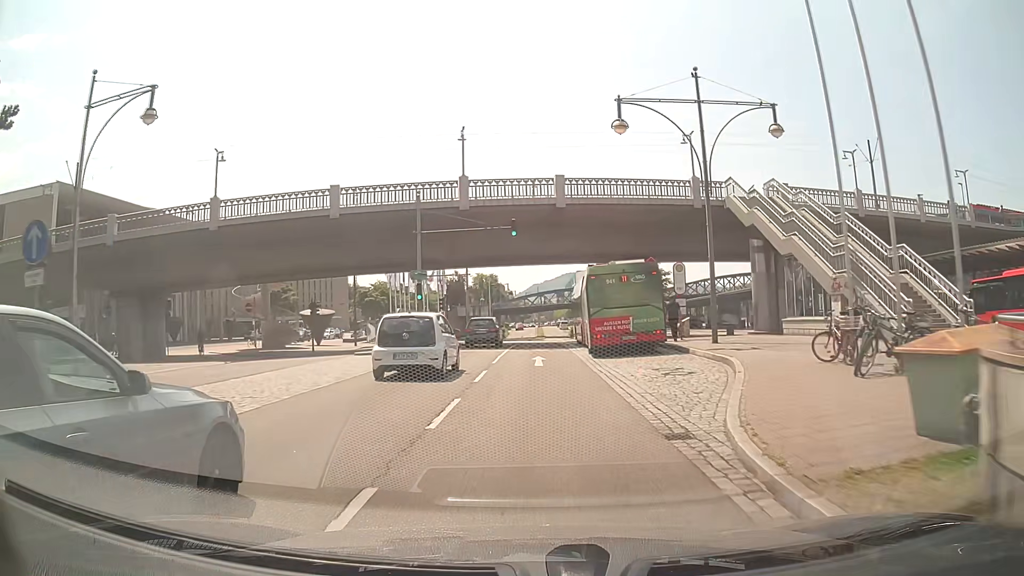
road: primary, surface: asphalt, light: Day
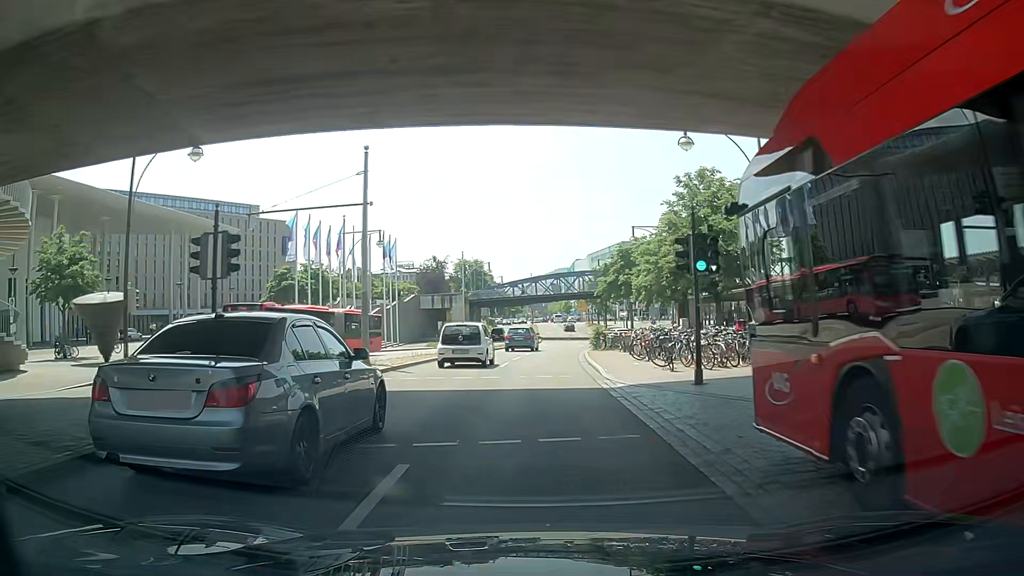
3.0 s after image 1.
(+0.3, +33.3) m; +1°
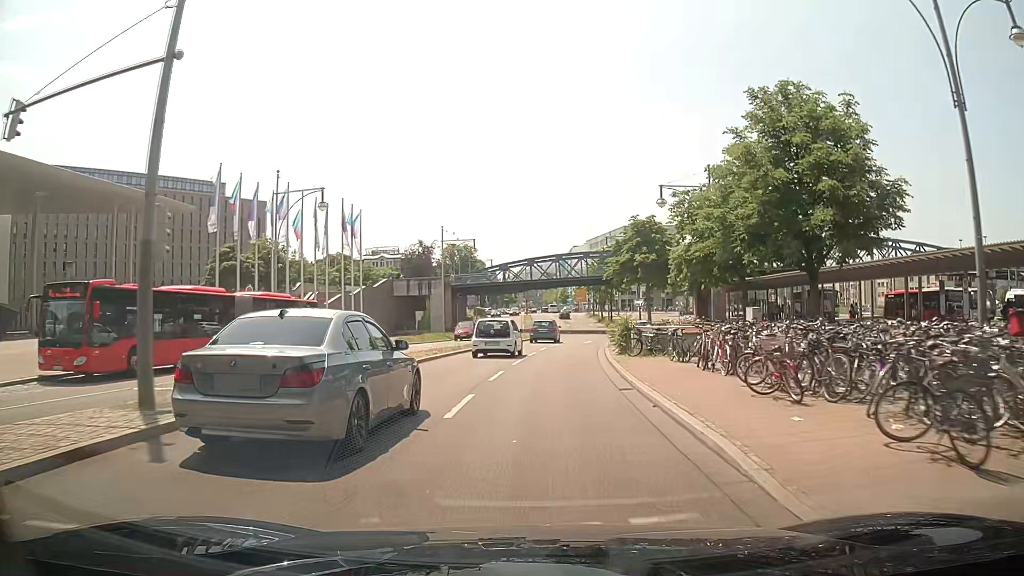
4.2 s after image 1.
(0.0, +13.7) m; 0°
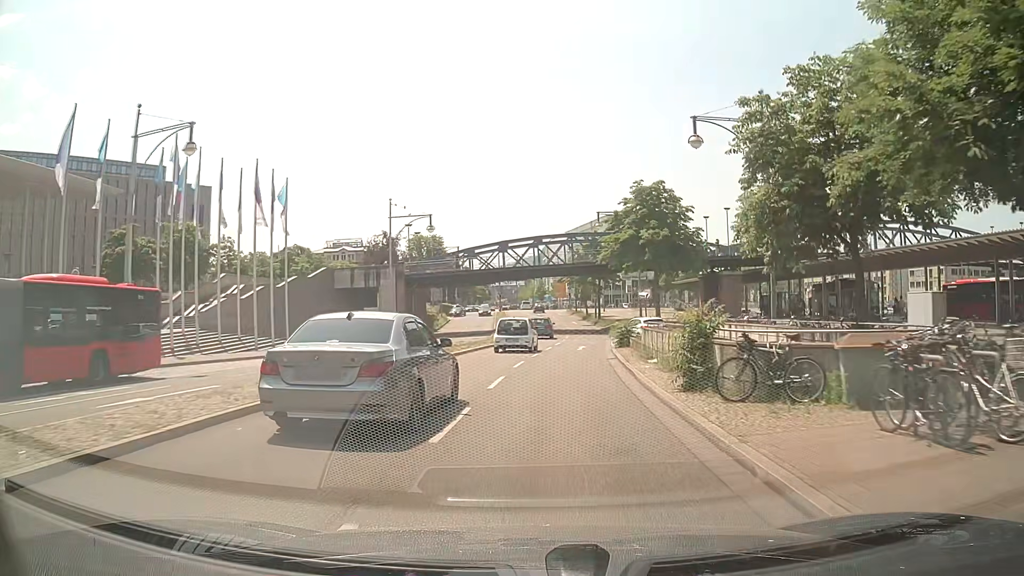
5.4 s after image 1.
(+0.3, +13.9) m; +2°
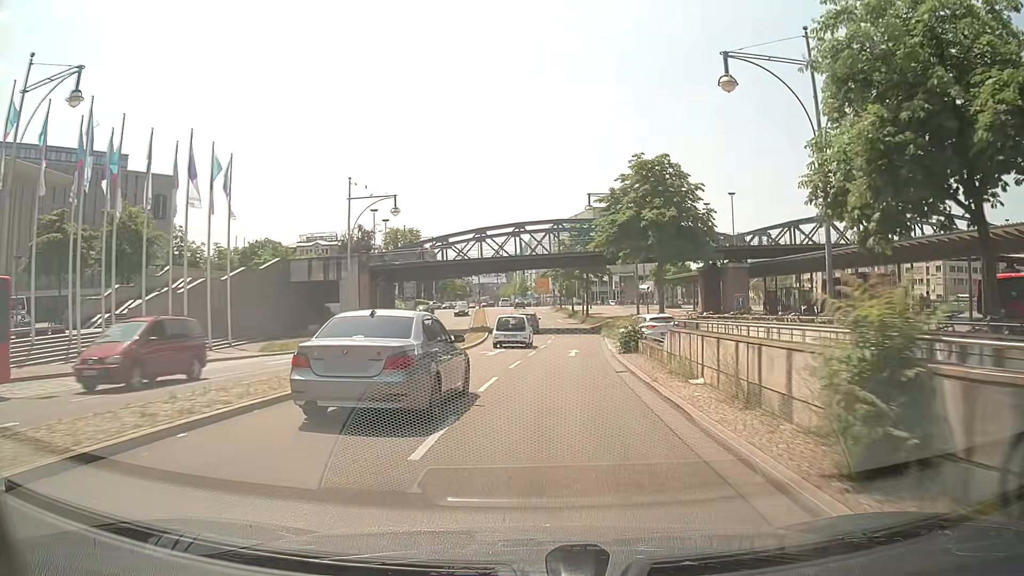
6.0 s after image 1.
(+0.1, +7.0) m; +2°
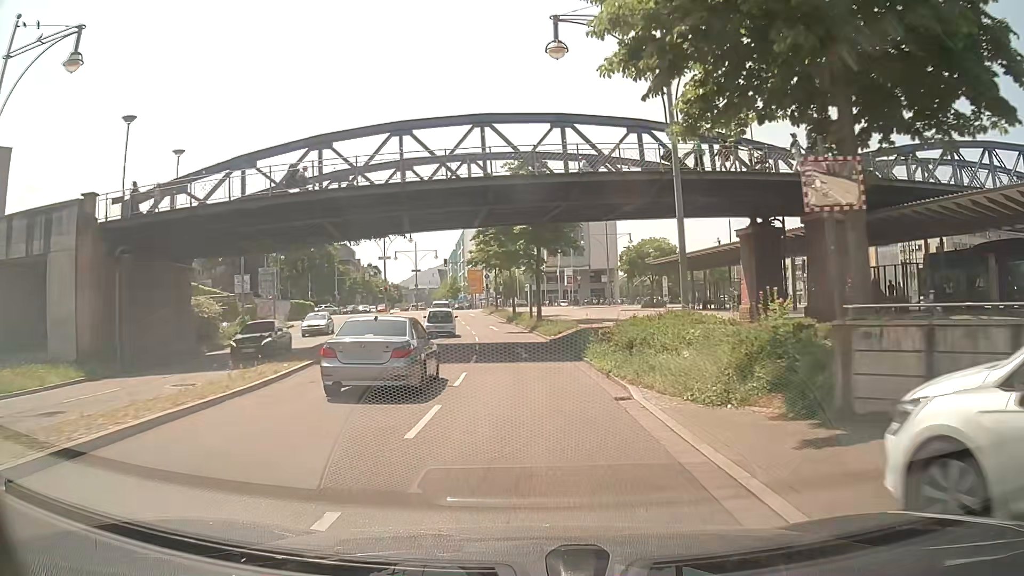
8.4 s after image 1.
(+1.6, +28.7) m; +5°
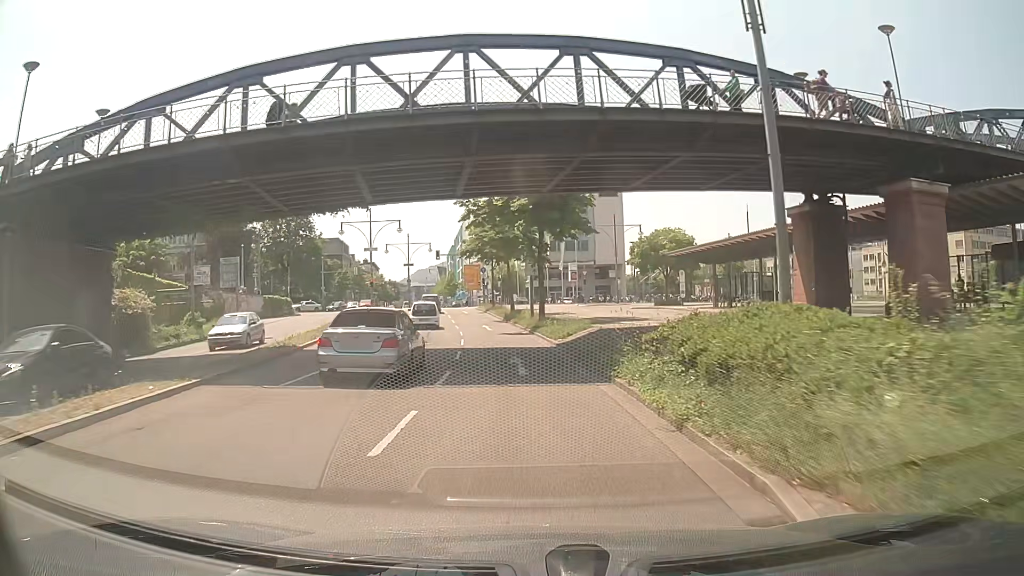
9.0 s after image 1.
(0.0, +7.3) m; 0°
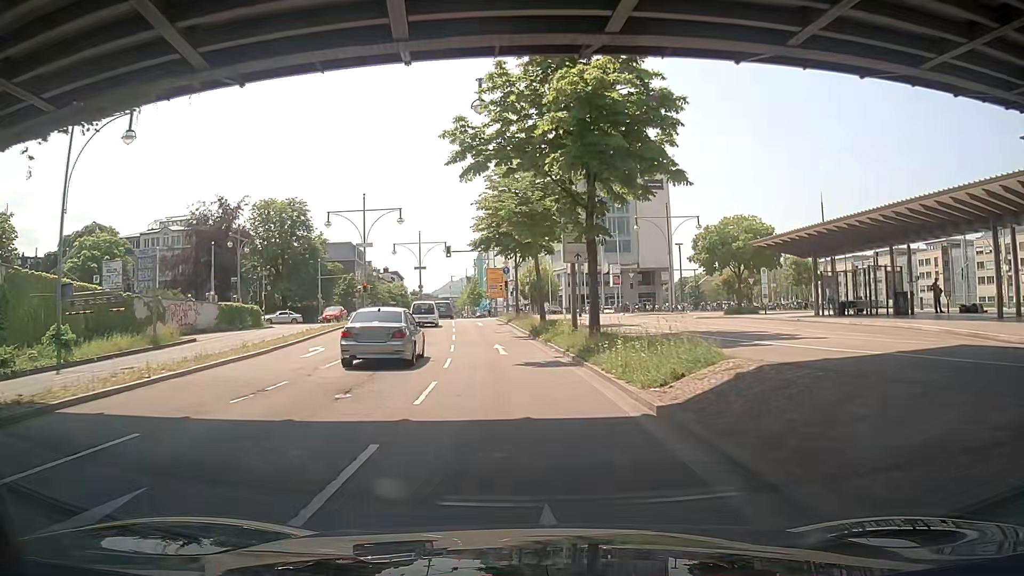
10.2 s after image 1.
(-0.2, +14.7) m; -2°
(0, +10) (-1, +20) (-2, +30) (-3, +40) (-5, +50) (-6, +60) (-7, +70) (-9, +79) (-10, +89) (-12, +99) m
